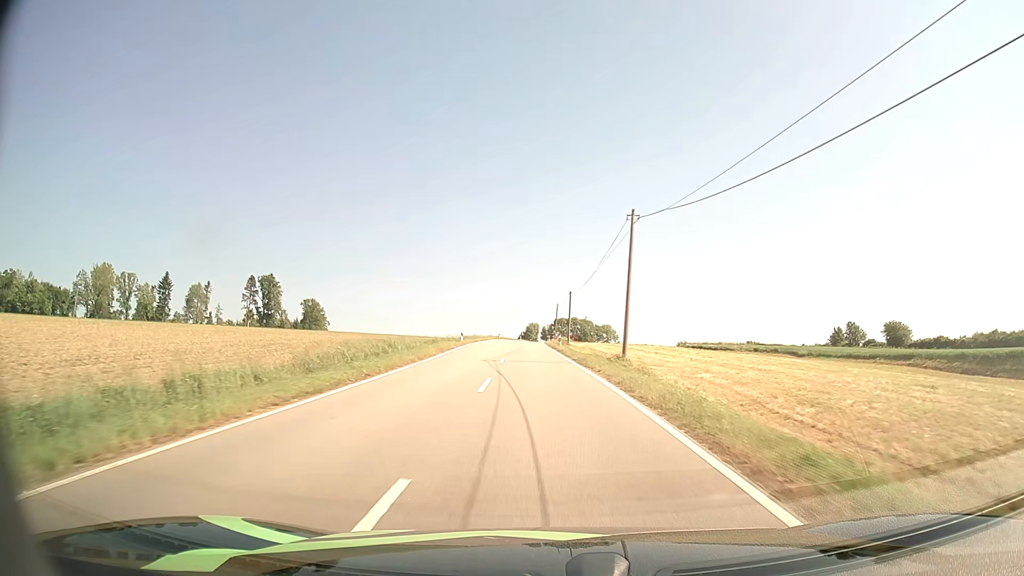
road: tertiary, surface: asphalt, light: Day
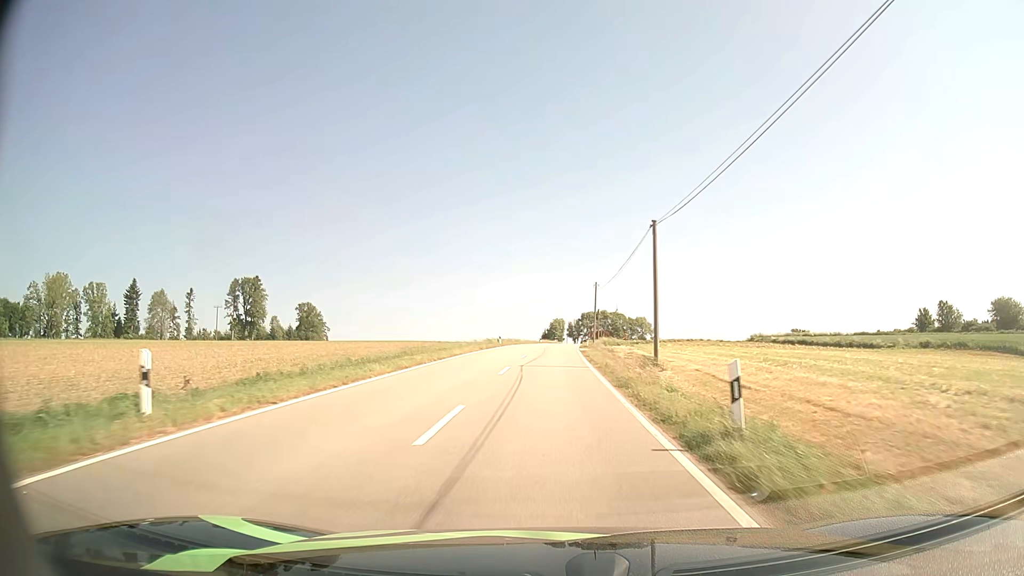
(-0.8, +42.3) m; -2°
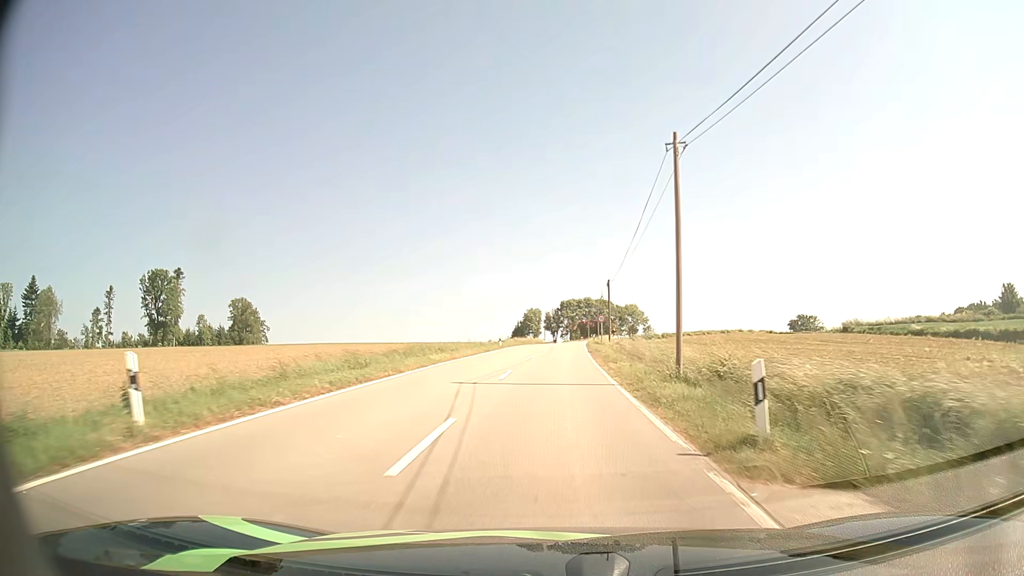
(+0.6, +49.7) m; +2°
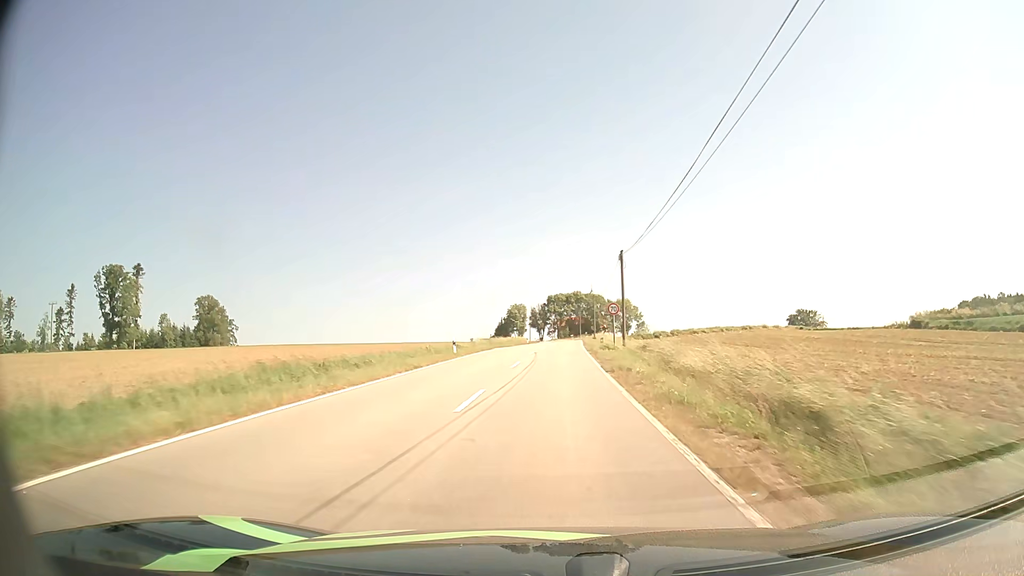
(+0.2, +19.3) m; +1°
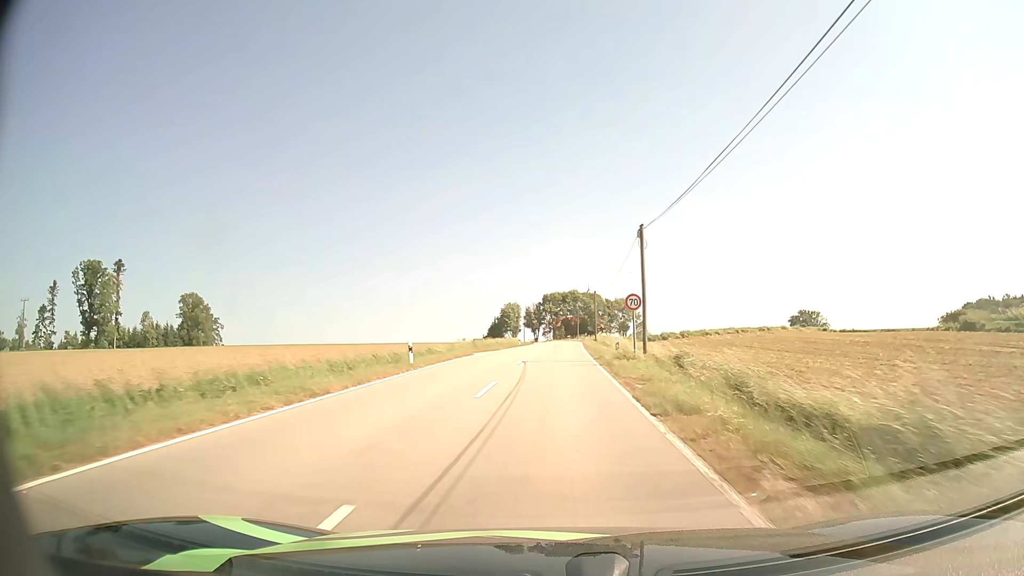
(0.0, +9.6) m; 0°
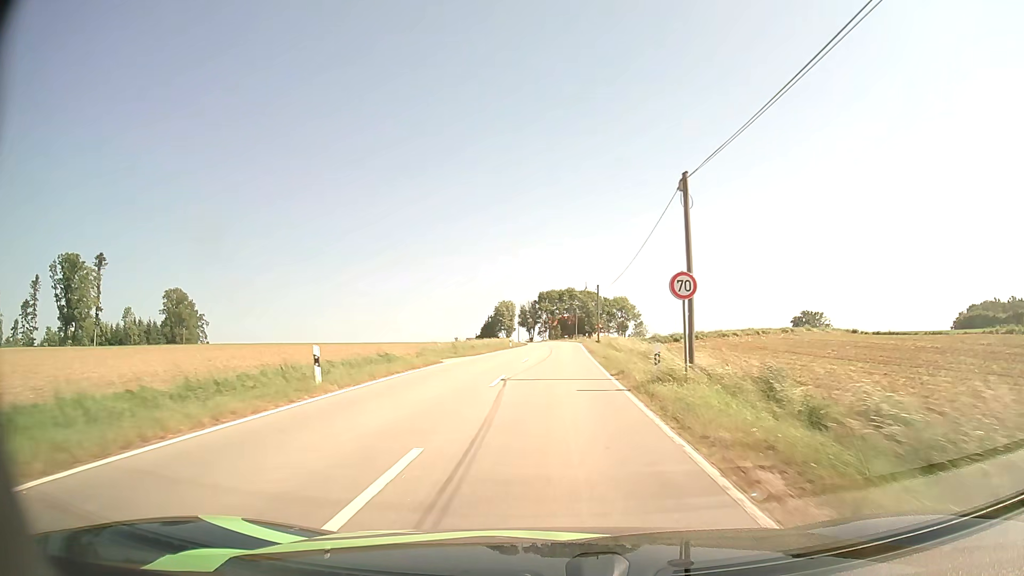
(0.0, +9.6) m; 0°
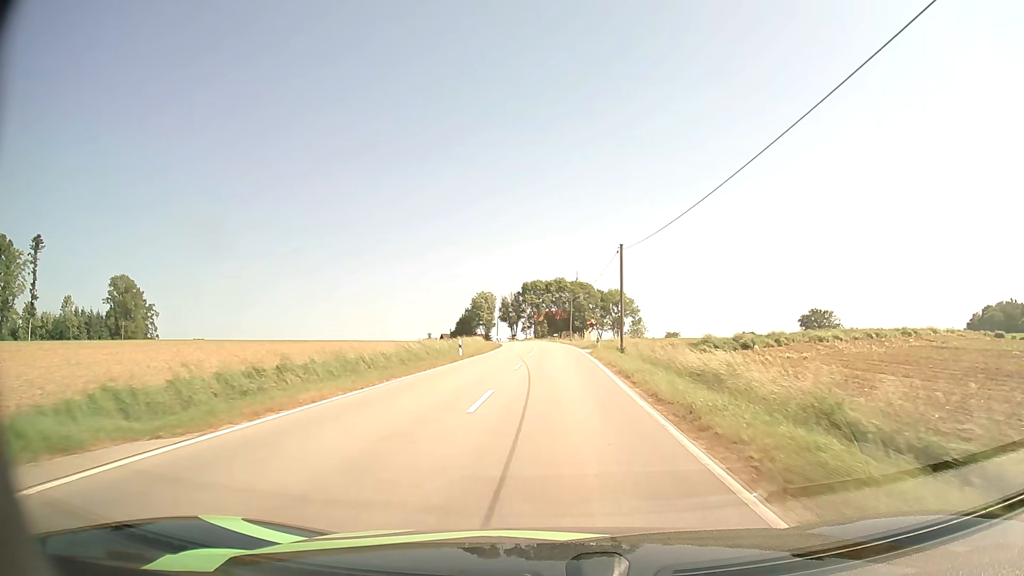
(+0.3, +28.7) m; +1°
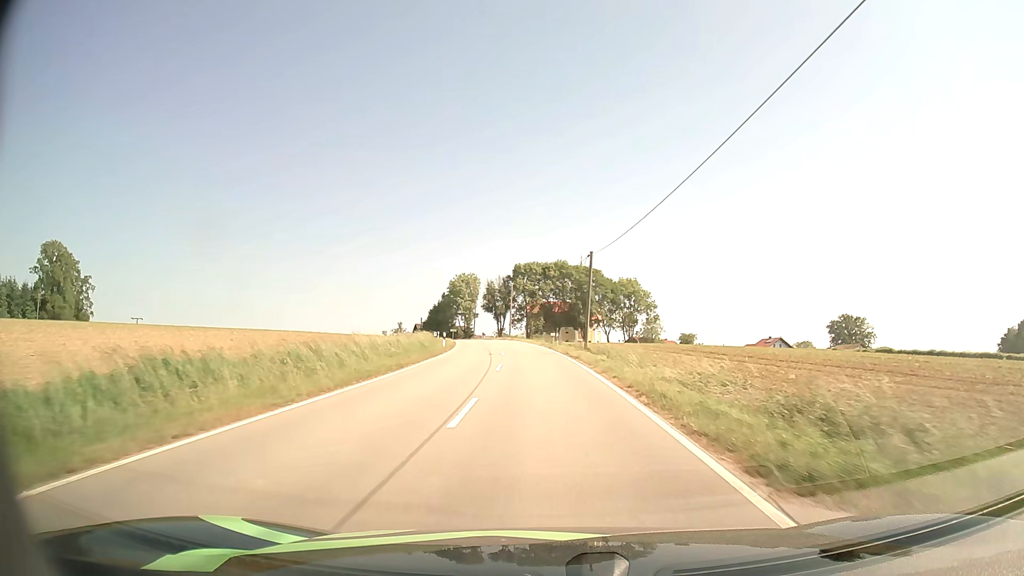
(+0.3, +38.1) m; 0°
(0, +10) (0, +20) (-1, +30) (-1, +40) (-2, +50) (-4, +60) (-5, +70) (-7, +80) (-9, +89) (-12, +99) m
